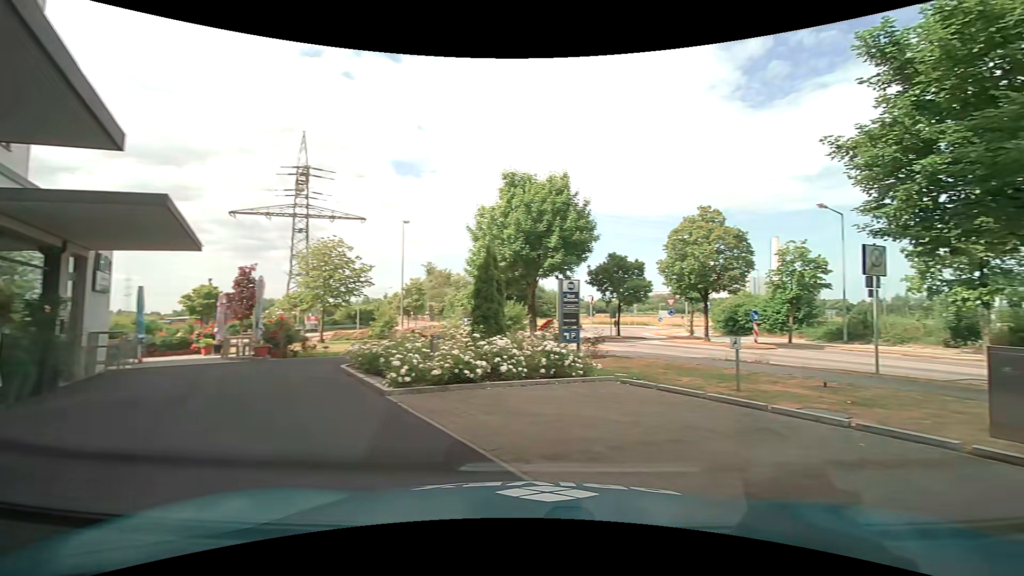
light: Day
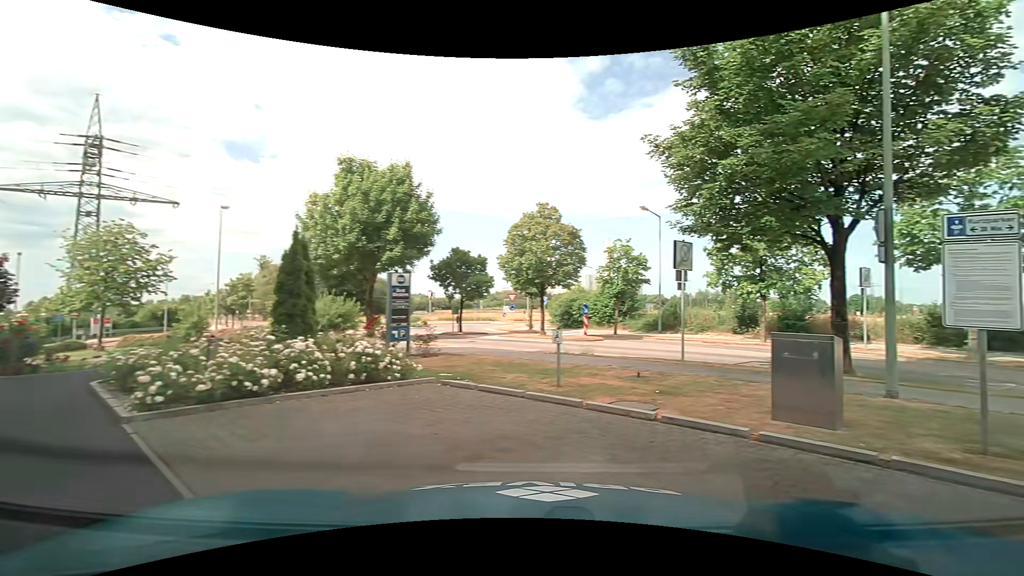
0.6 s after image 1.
(+0.2, +1.3) m; +16°
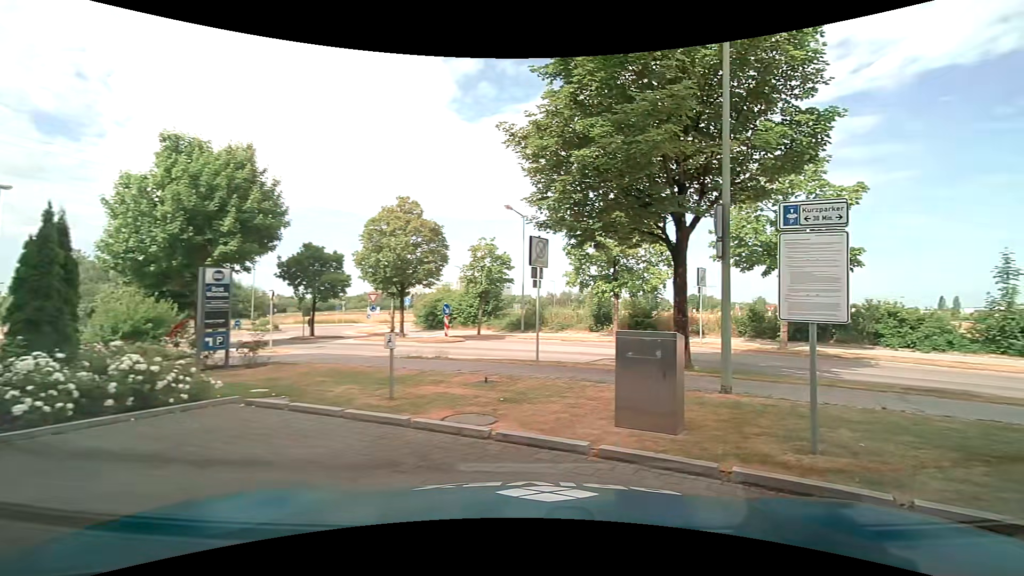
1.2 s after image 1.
(+0.2, +1.3) m; +15°
